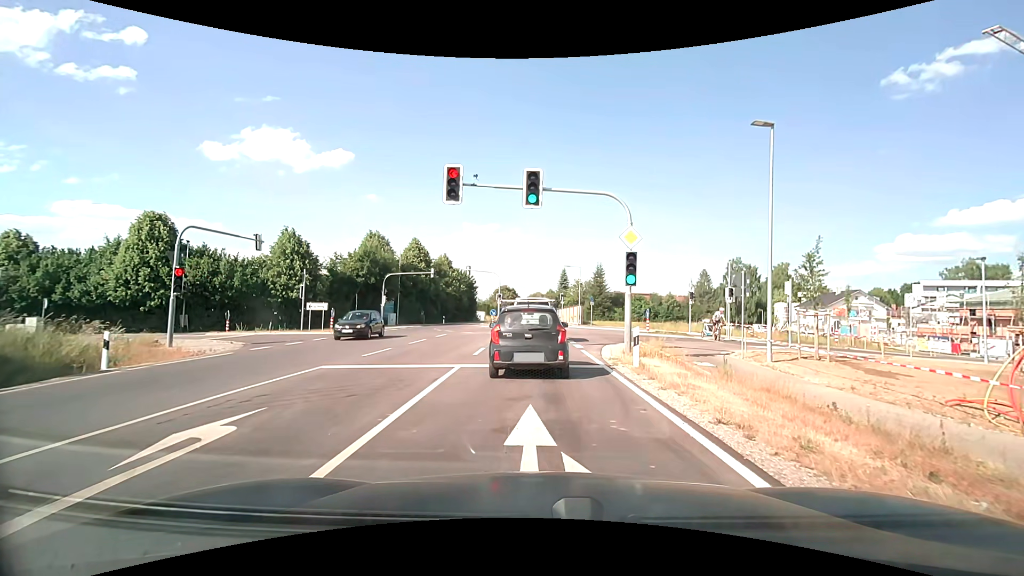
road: secondary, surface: asphalt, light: Day
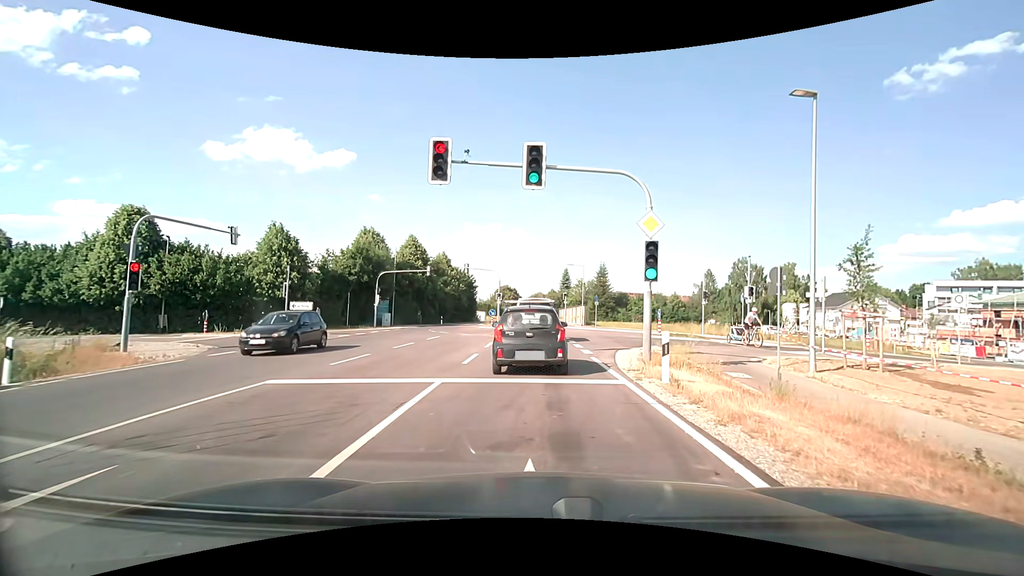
(0.0, +2.7) m; 0°
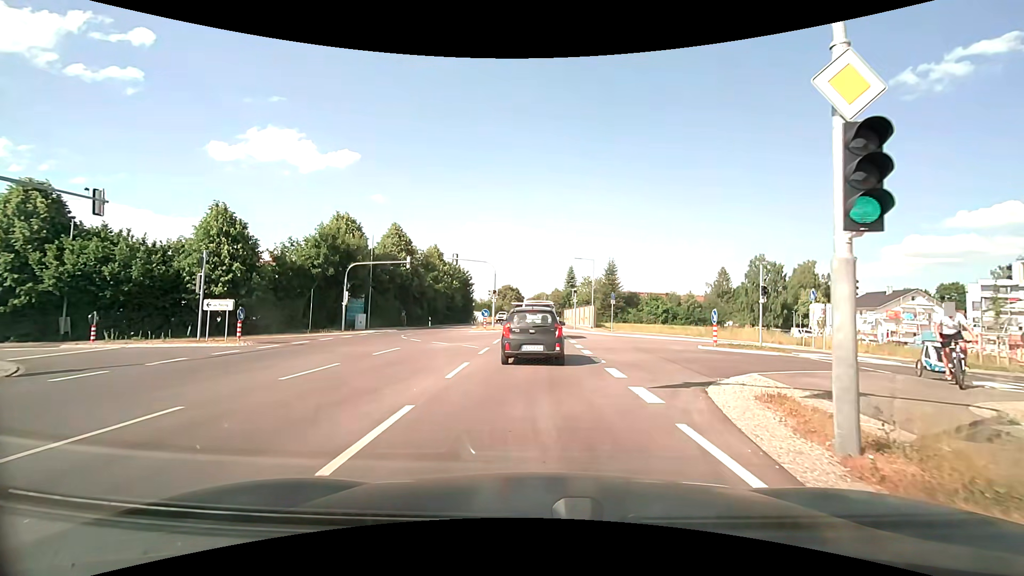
(0.0, +8.9) m; 0°
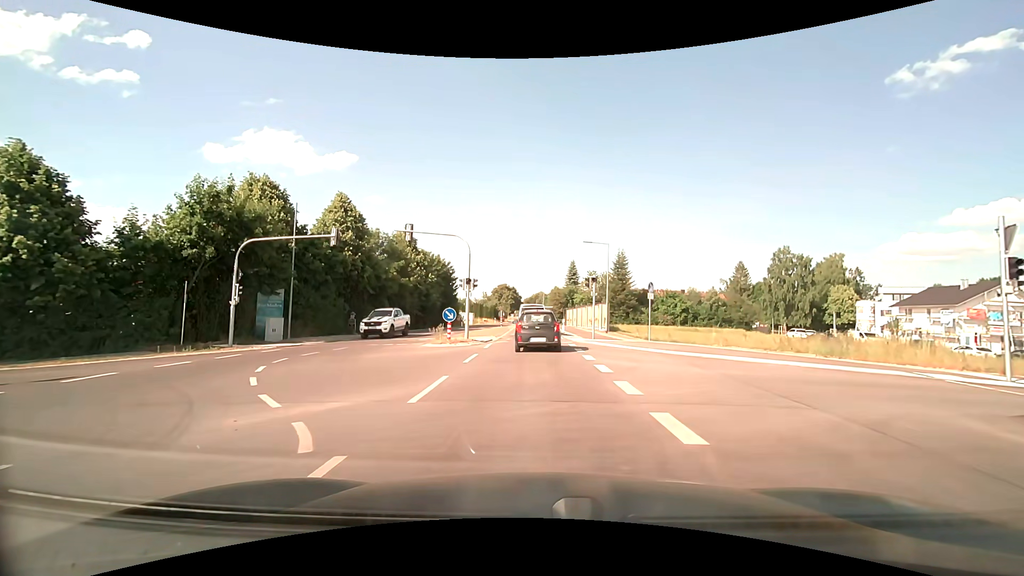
(0.0, +14.7) m; 0°
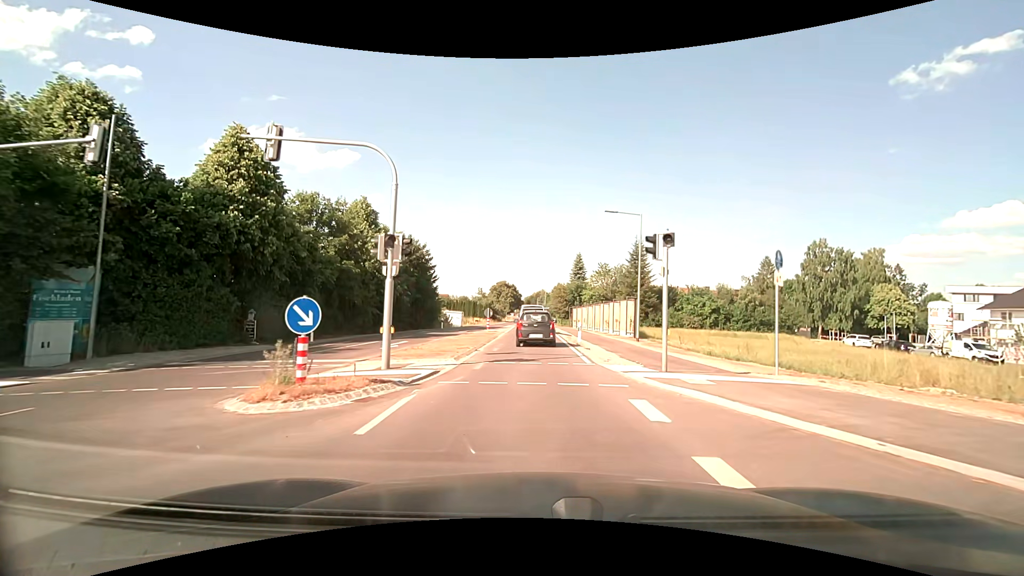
(-0.1, +14.5) m; 0°
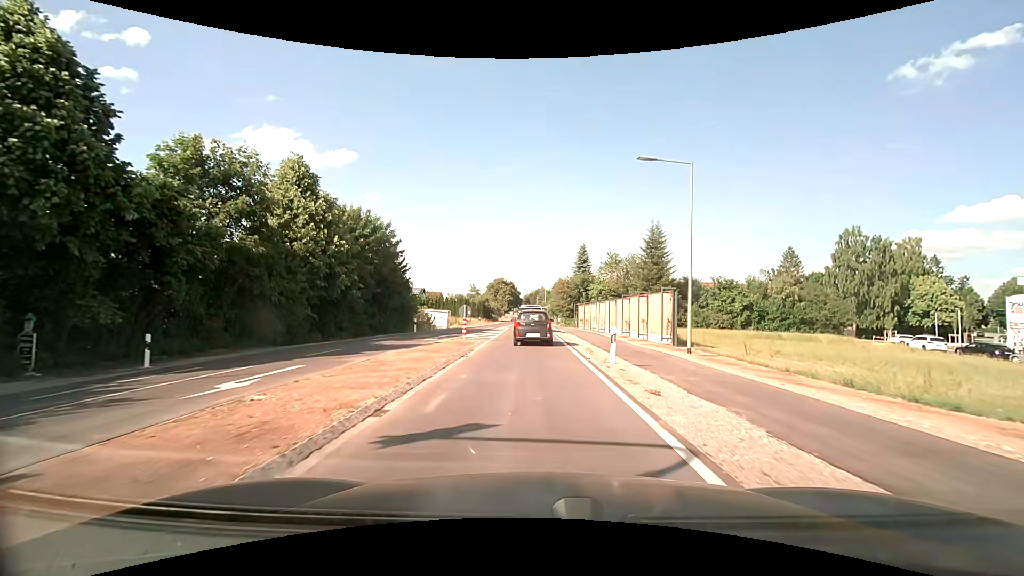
(0.0, +11.4) m; 0°
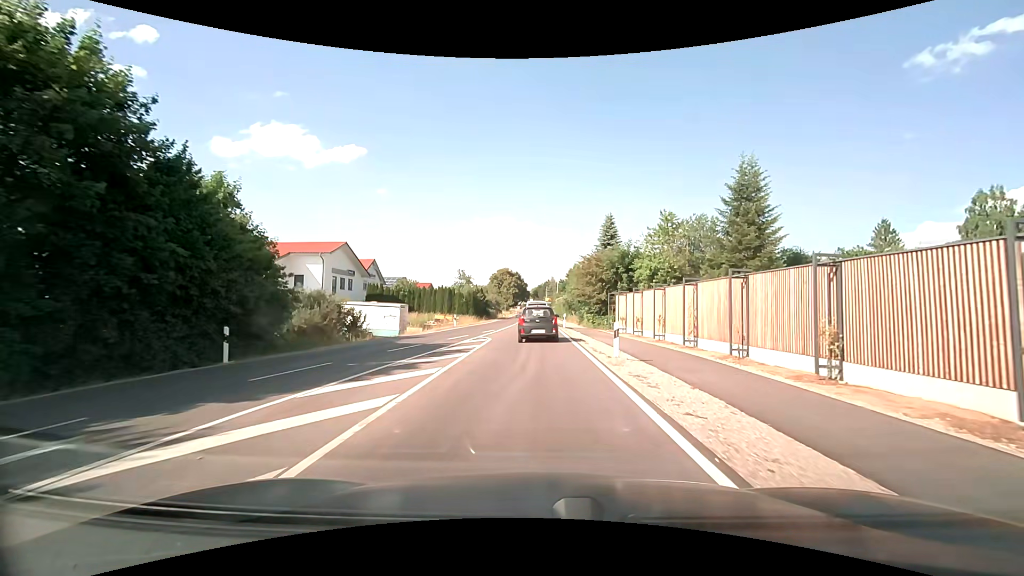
(-0.1, +25.4) m; -1°
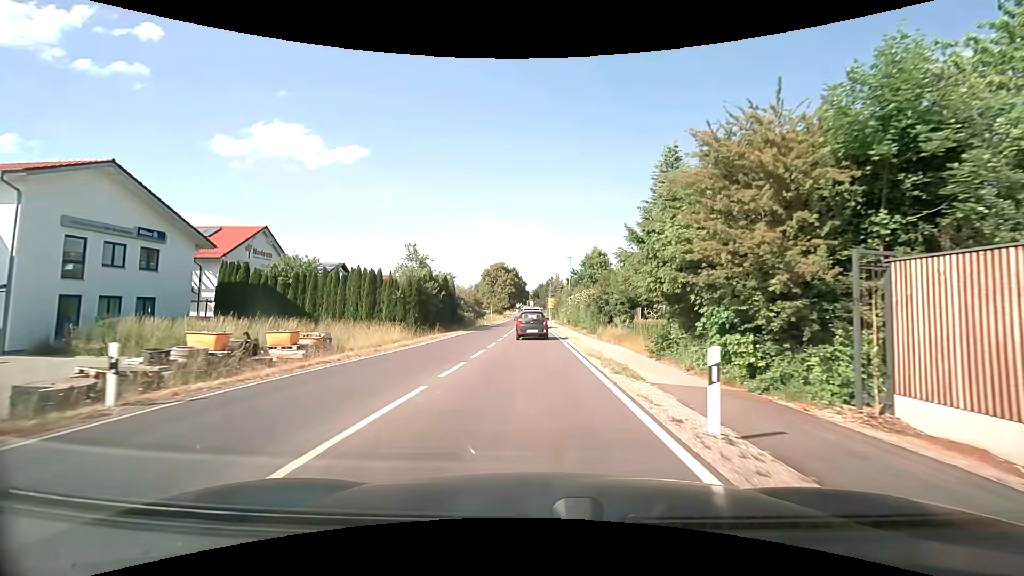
(+0.1, +32.6) m; 0°
(0, +10) (0, +20) (0, +30) (0, +40) (0, +50) (0, +60) (-1, +70) (-1, +80) (-1, +90) (-1, +100) m
